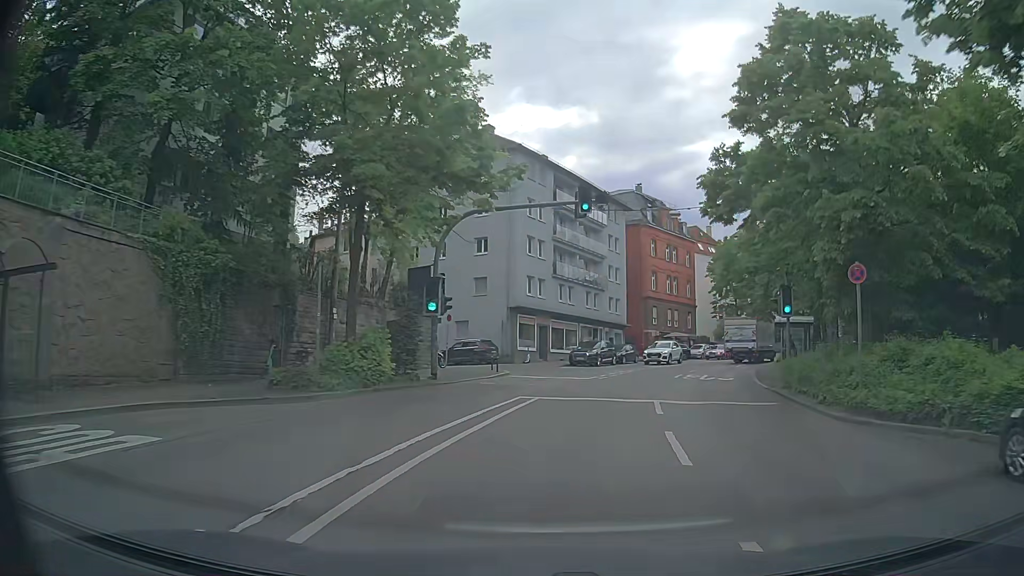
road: secondary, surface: asphalt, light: Day
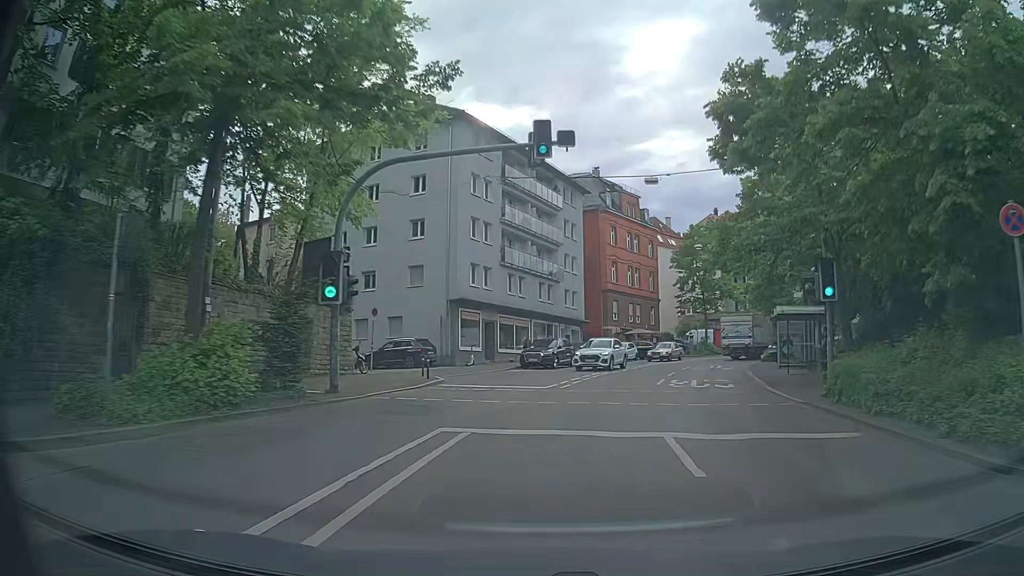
(+0.3, +6.9) m; +3°
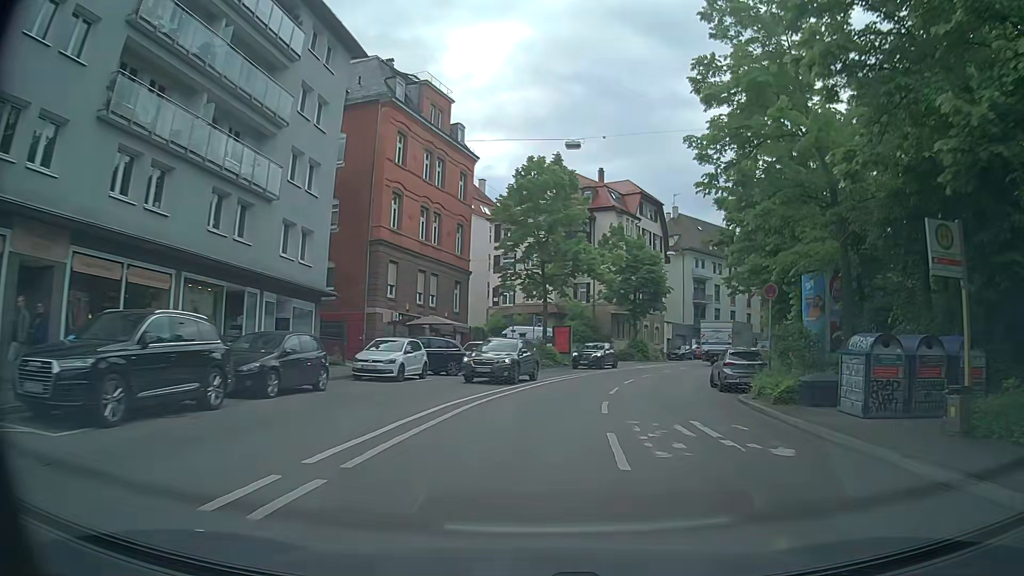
(+4.6, +27.7) m; +17°
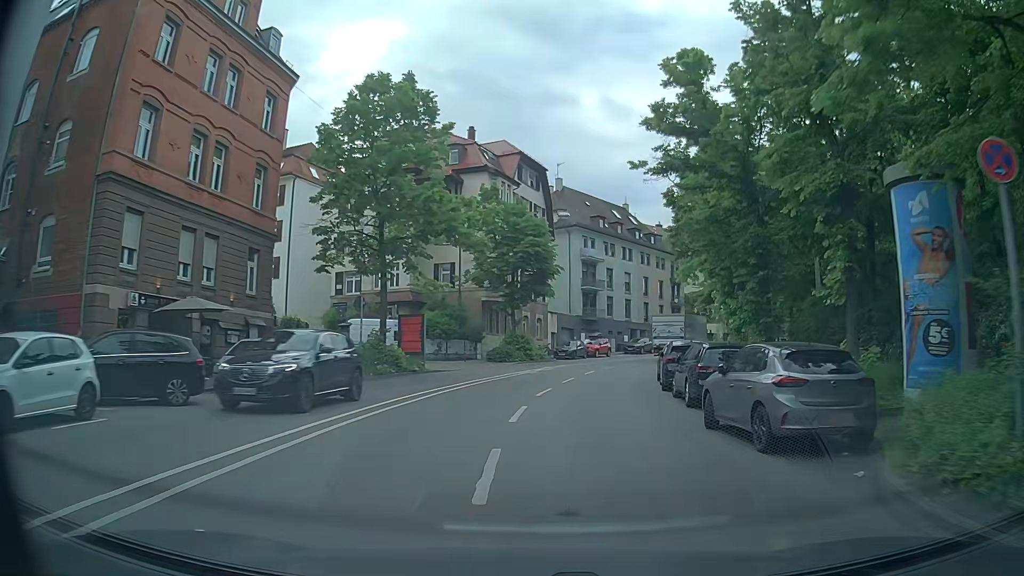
(+1.7, +13.9) m; +12°
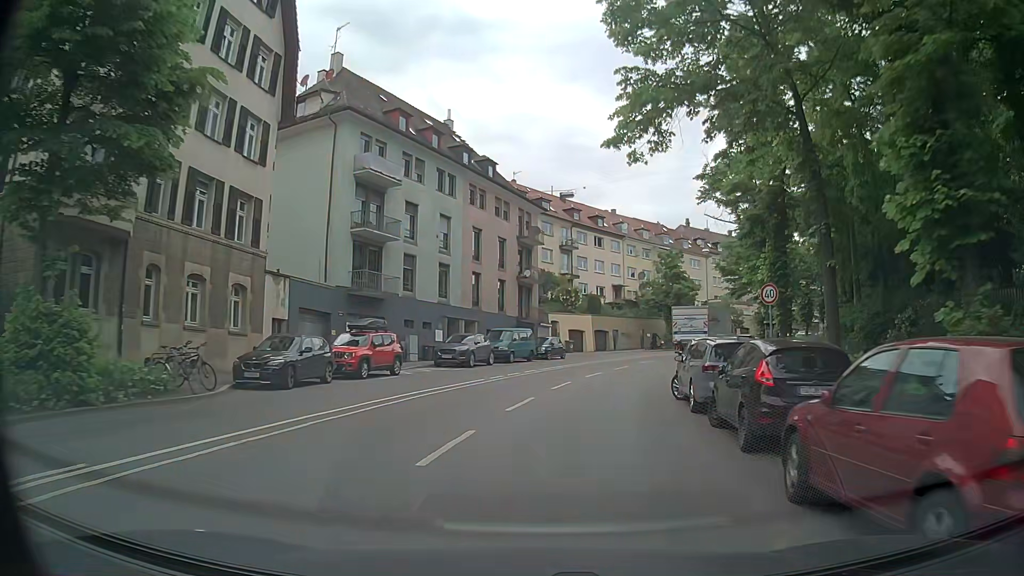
(+4.4, +34.4) m; +16°
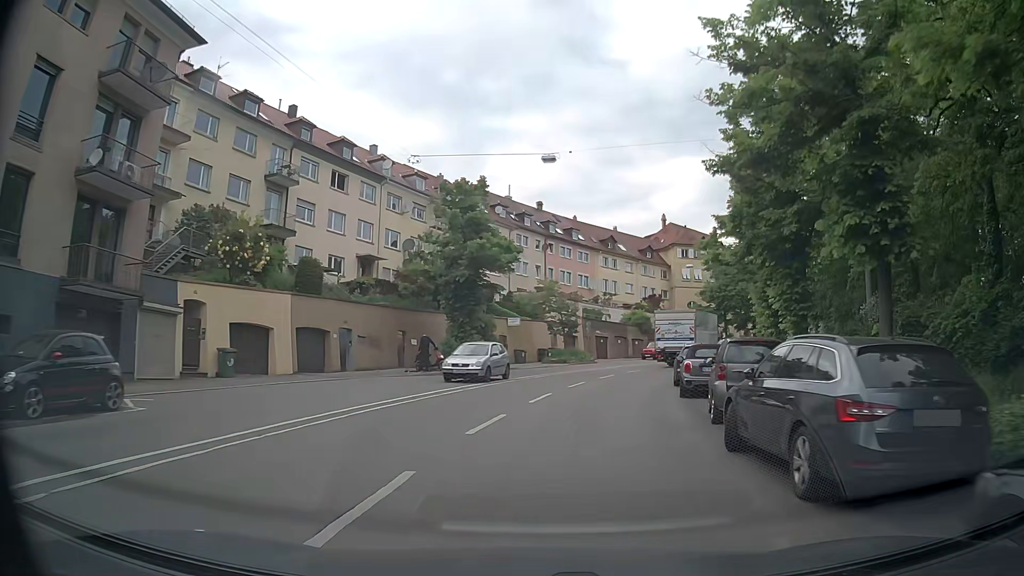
(+5.2, +32.8) m; +18°
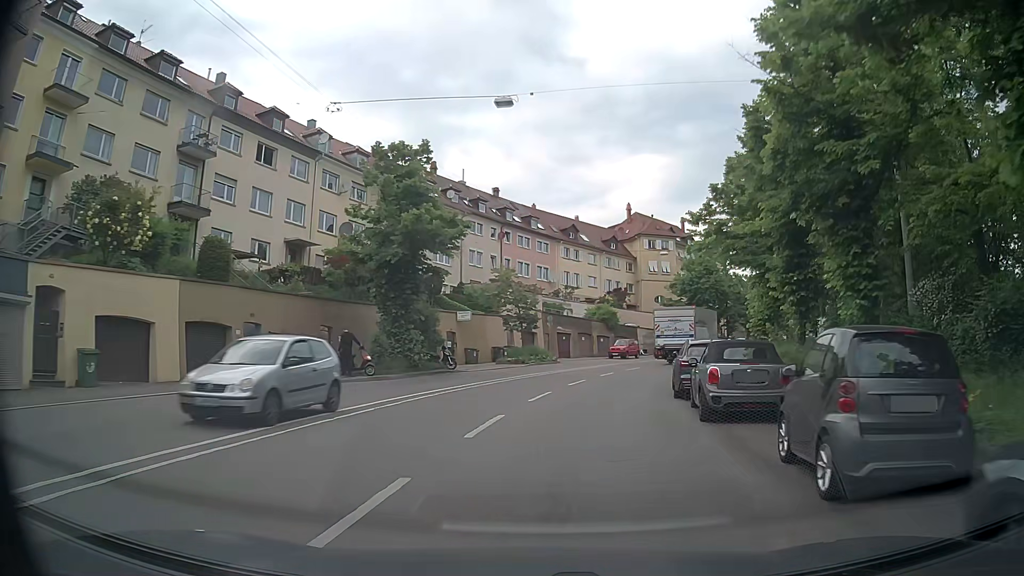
(+0.3, +6.4) m; +5°
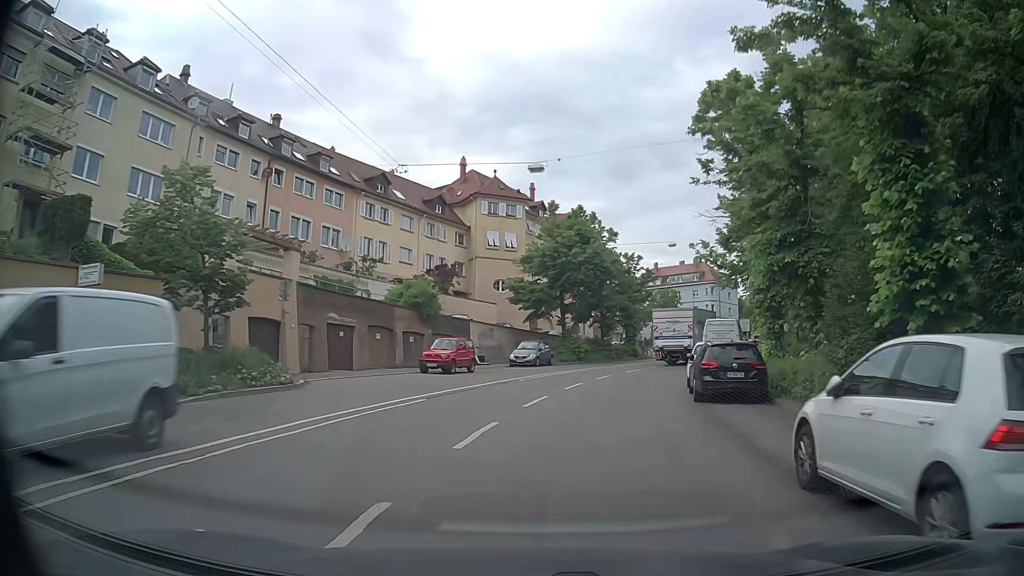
(+3.0, +24.9) m; +15°
(+1, +10) (+2, +20) (+5, +30) (+8, +39) (+13, +48) (+17, +57) (+22, +66) (+25, +75) (+27, +85) (+26, +95) m
